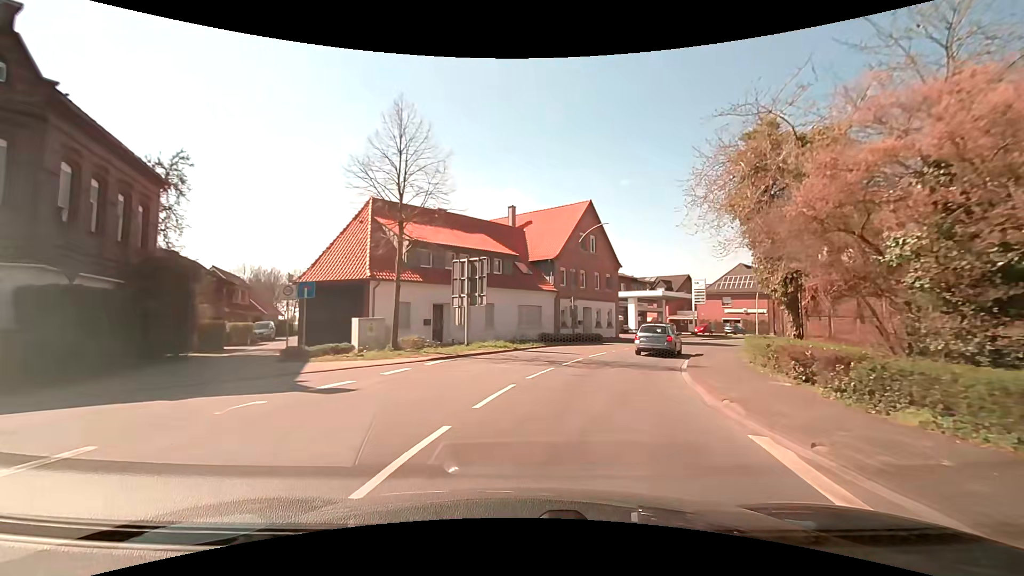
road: secondary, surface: asphalt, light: Day
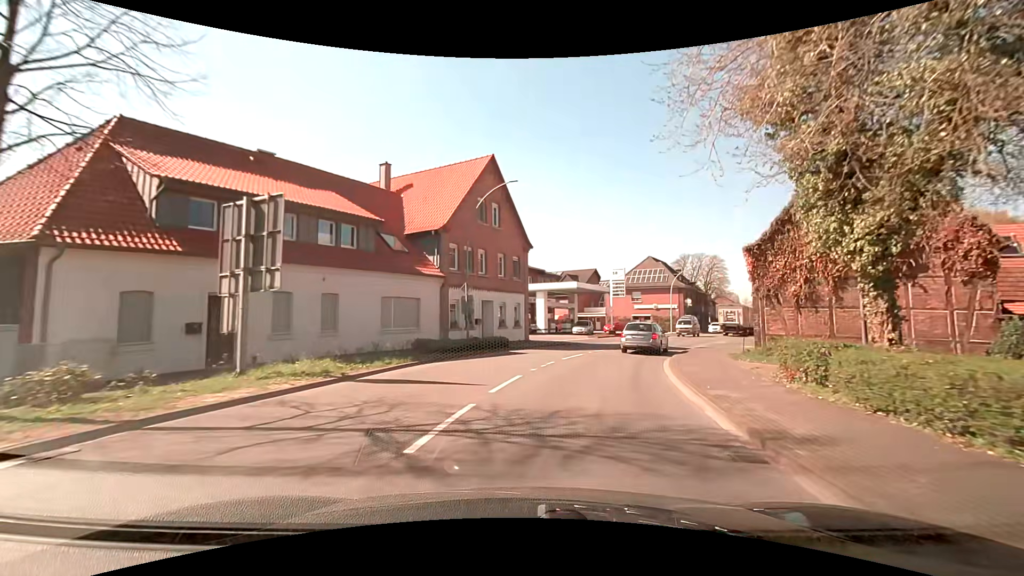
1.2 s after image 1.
(+1.1, +11.6) m; +11°
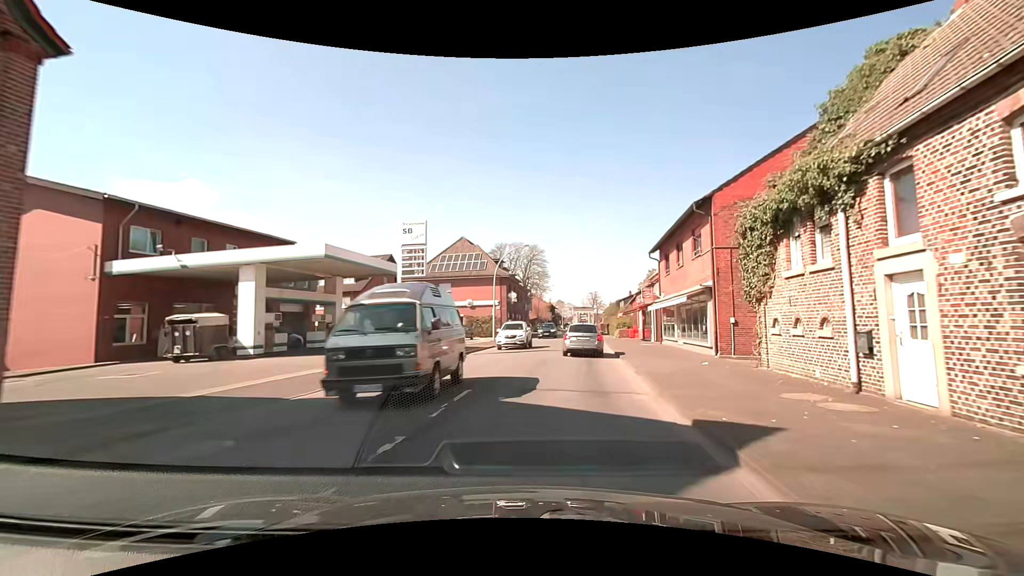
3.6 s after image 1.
(+4.4, +23.8) m; +21°
(+1, +10) (+2, +20) (+3, +30) (+5, +40) (+6, +50) (+7, +60) (+8, +69) (+10, +79) (+11, +89) (+12, +99) m
